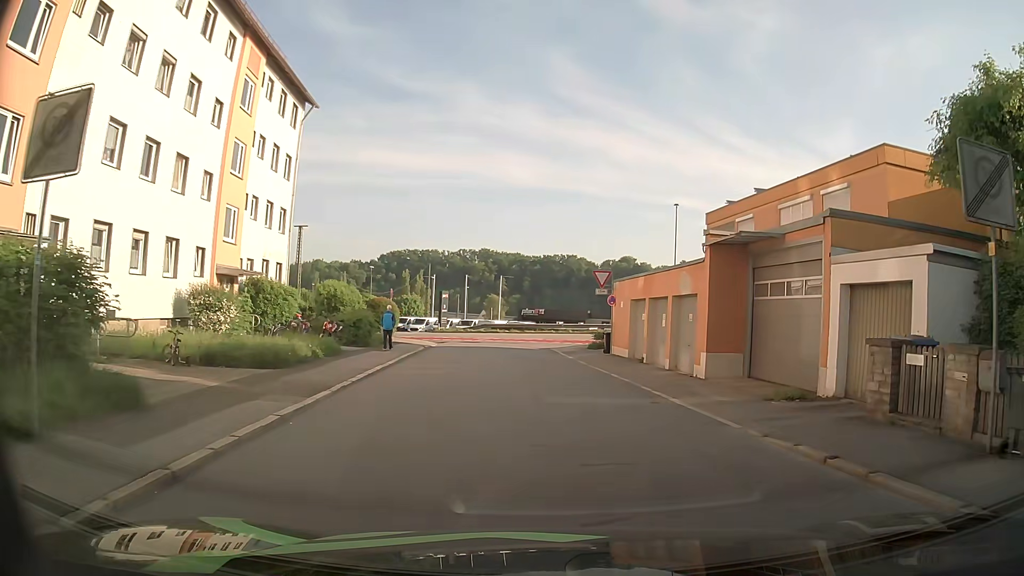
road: residential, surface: asphalt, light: Day
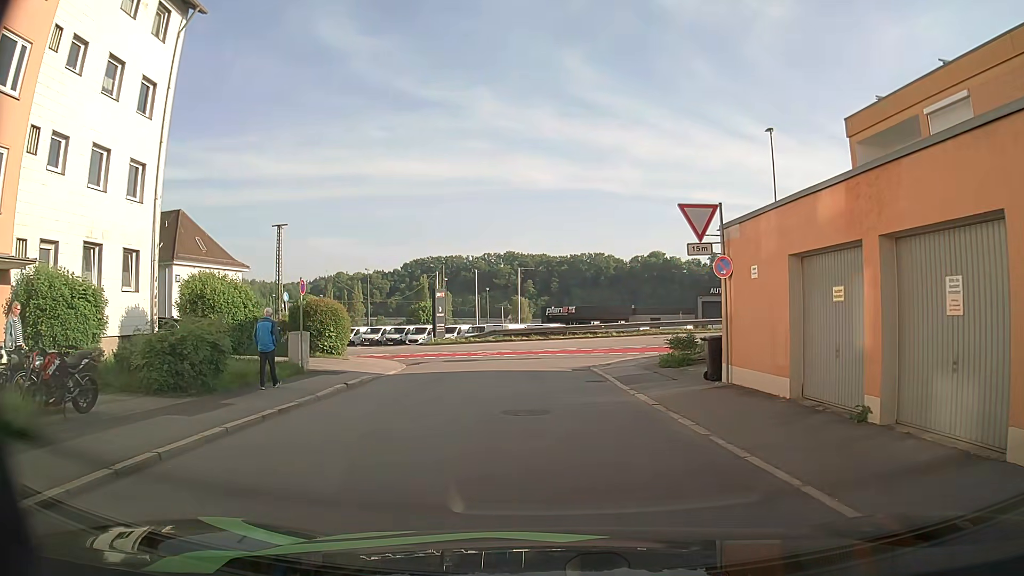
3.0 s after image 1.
(-0.6, +15.1) m; -3°
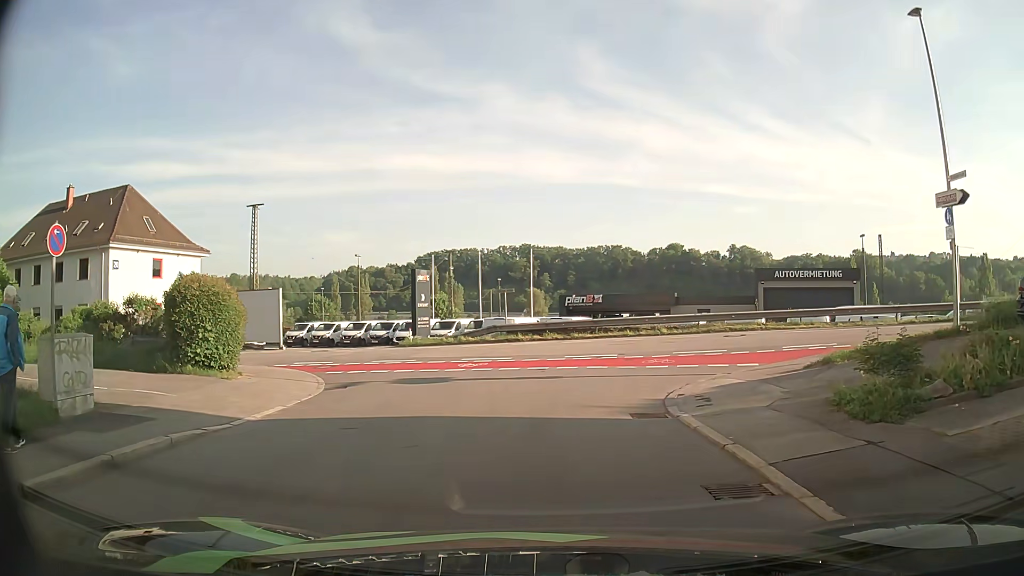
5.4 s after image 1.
(-0.4, +11.0) m; -2°
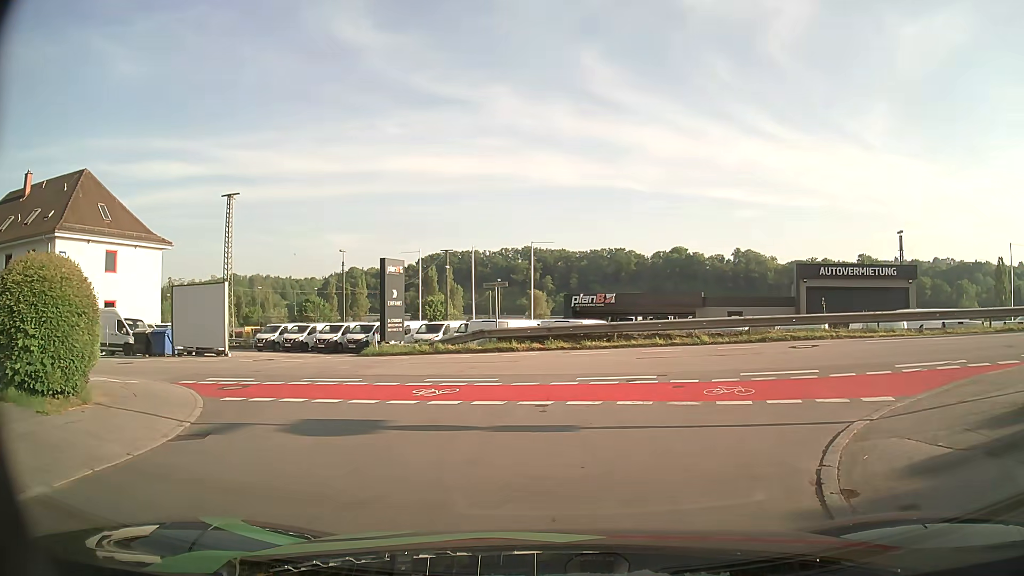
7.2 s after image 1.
(0.0, +6.4) m; 0°
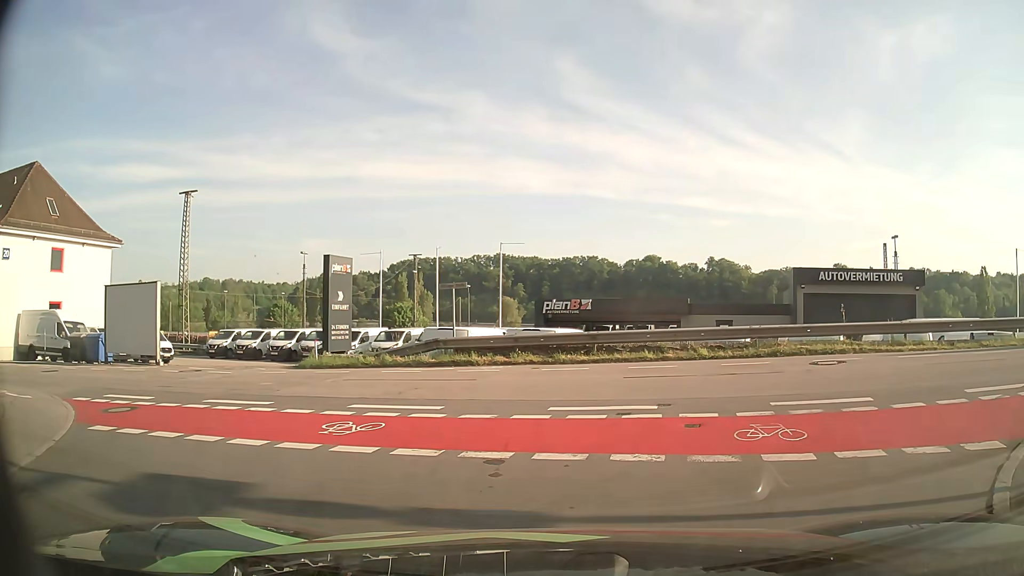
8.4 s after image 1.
(+0.1, +3.3) m; +2°
